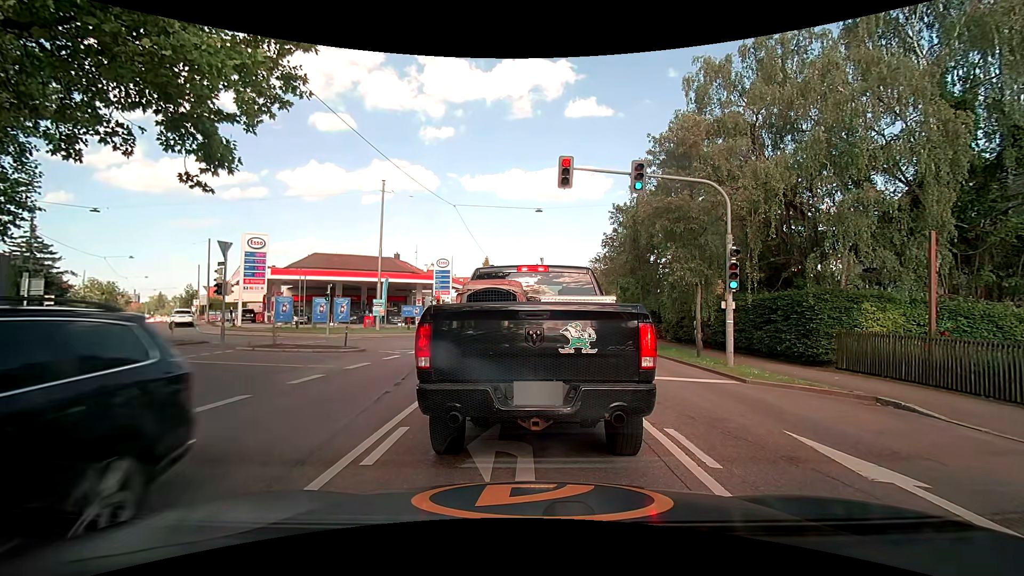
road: secondary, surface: asphalt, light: Day
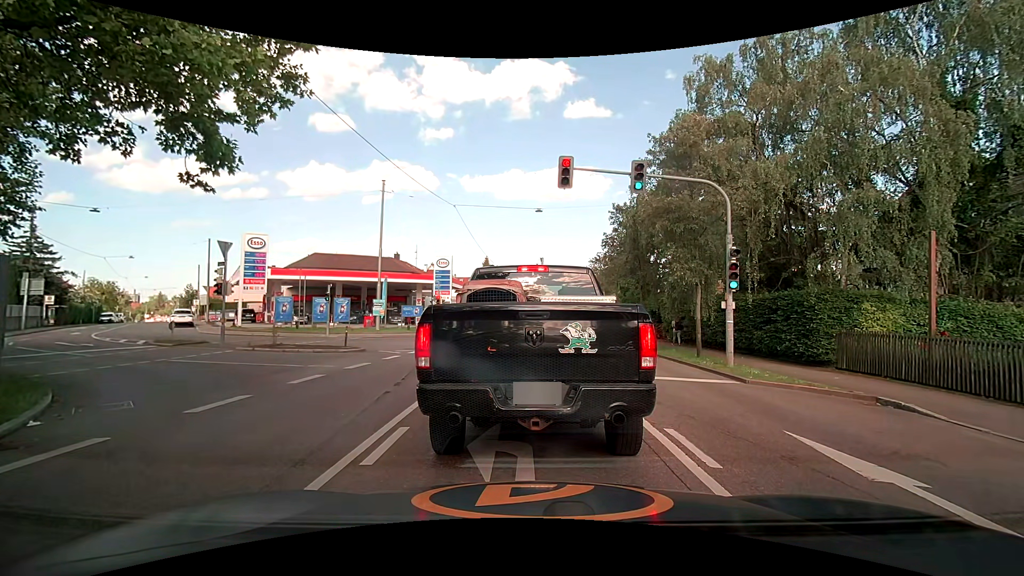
(0.0, 0.0) m; 0°
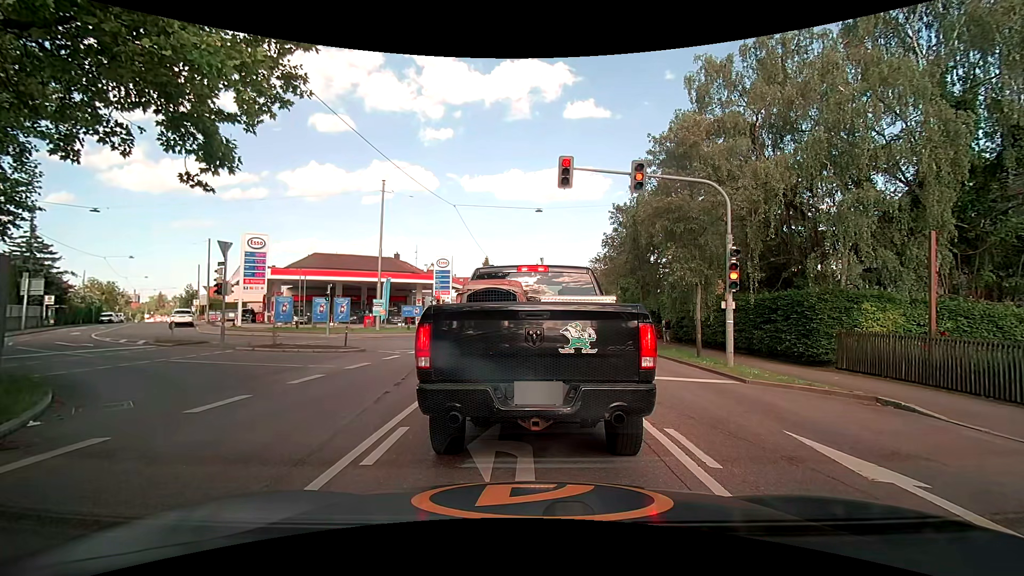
(0.0, 0.0) m; 0°
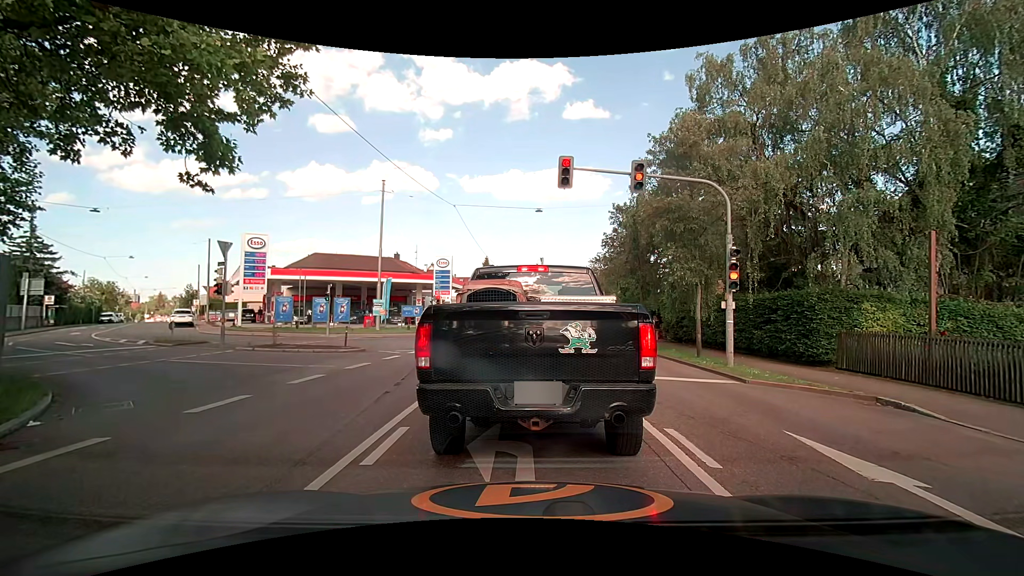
(0.0, 0.0) m; 0°
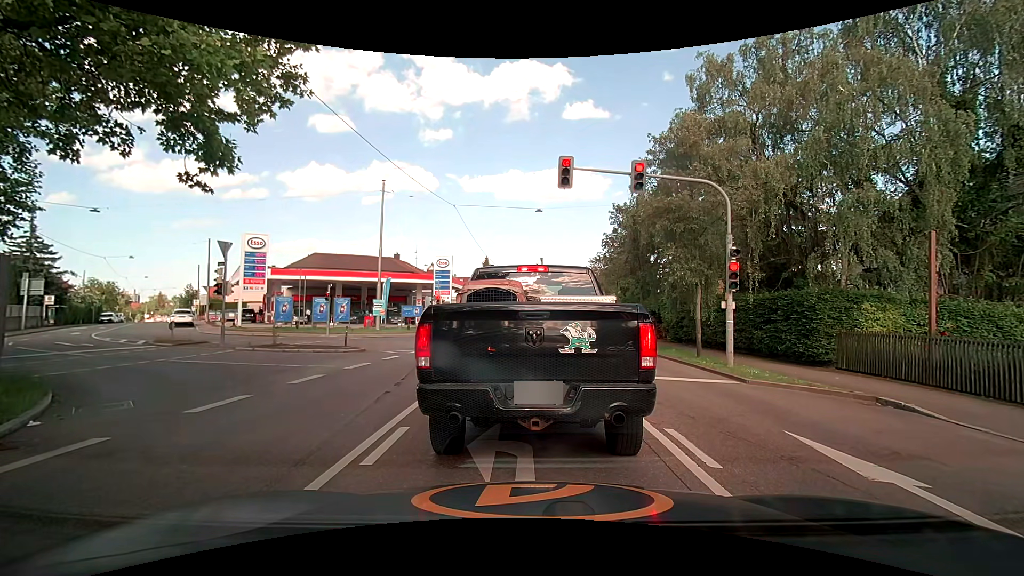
(0.0, 0.0) m; 0°
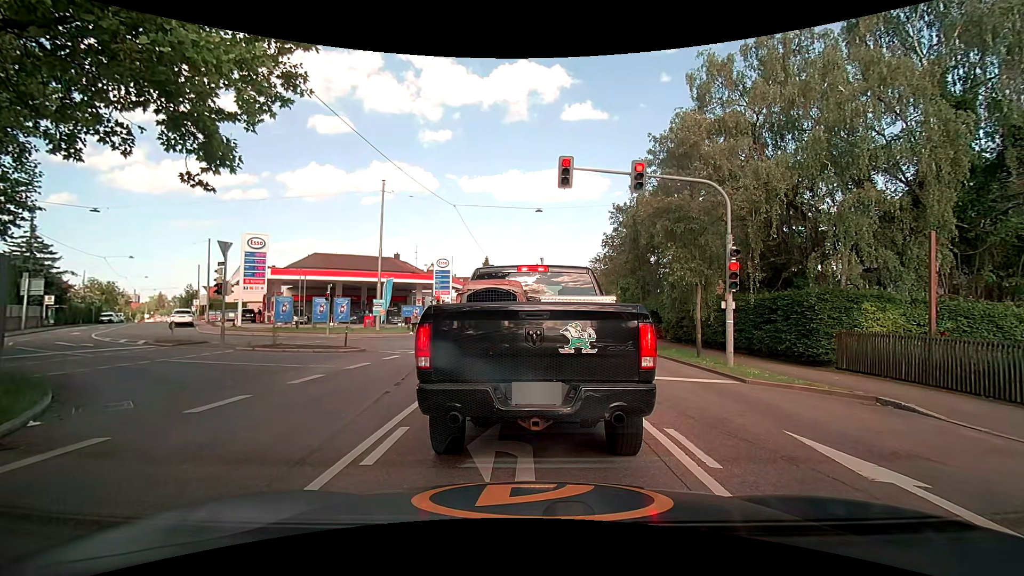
(0.0, 0.0) m; 0°
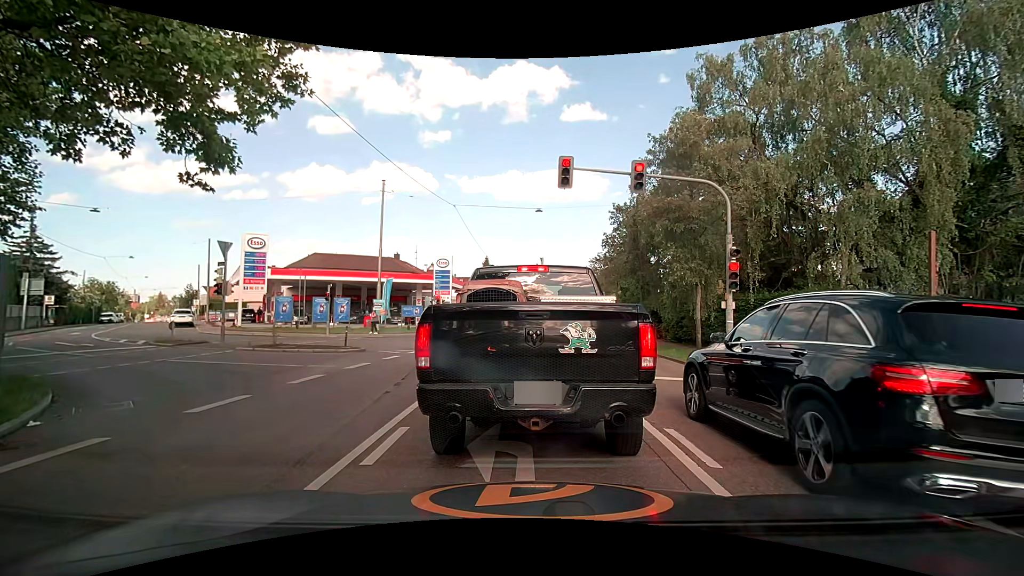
(0.0, 0.0) m; 0°
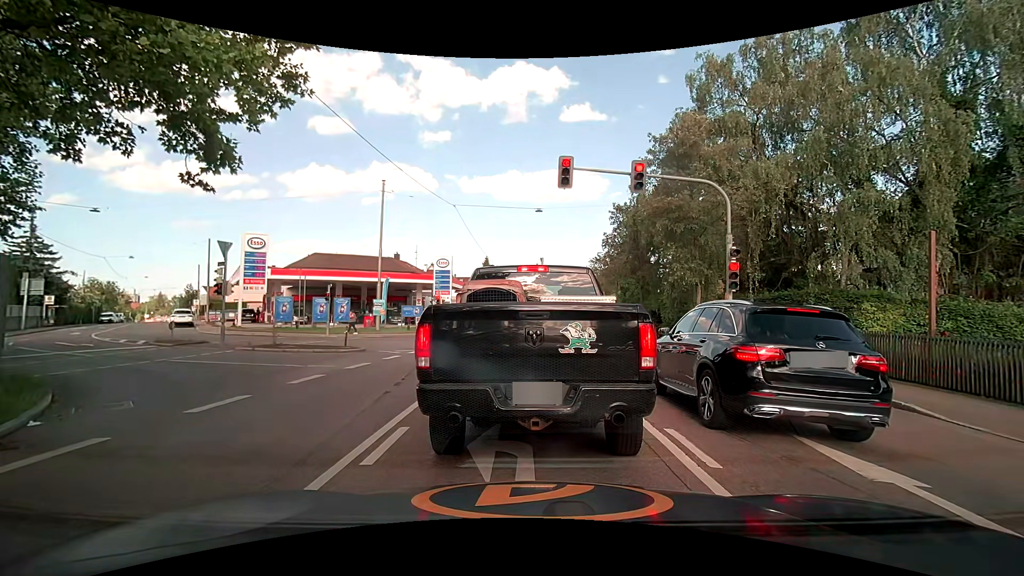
(0.0, 0.0) m; 0°
